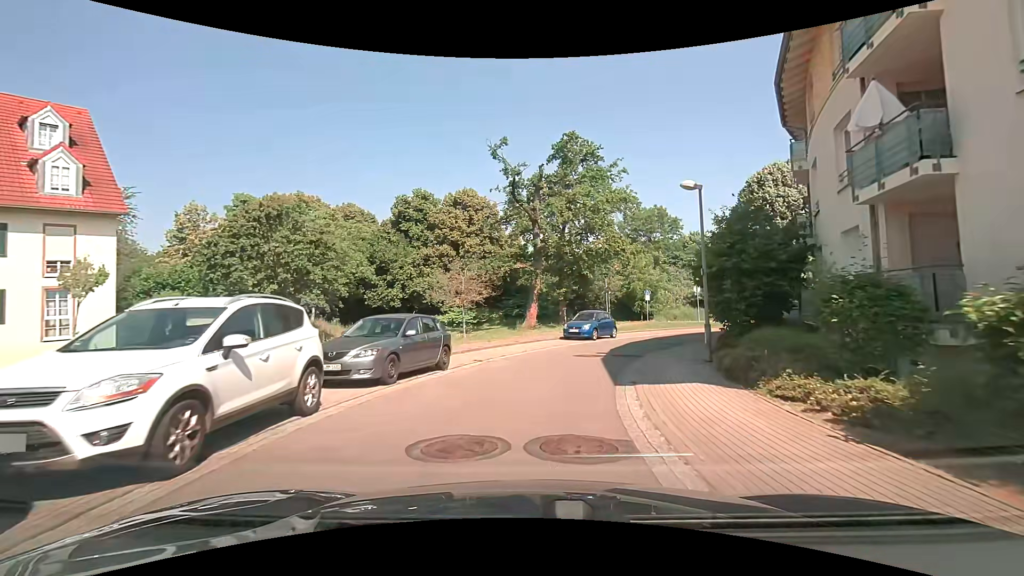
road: residential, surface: asphalt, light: Day
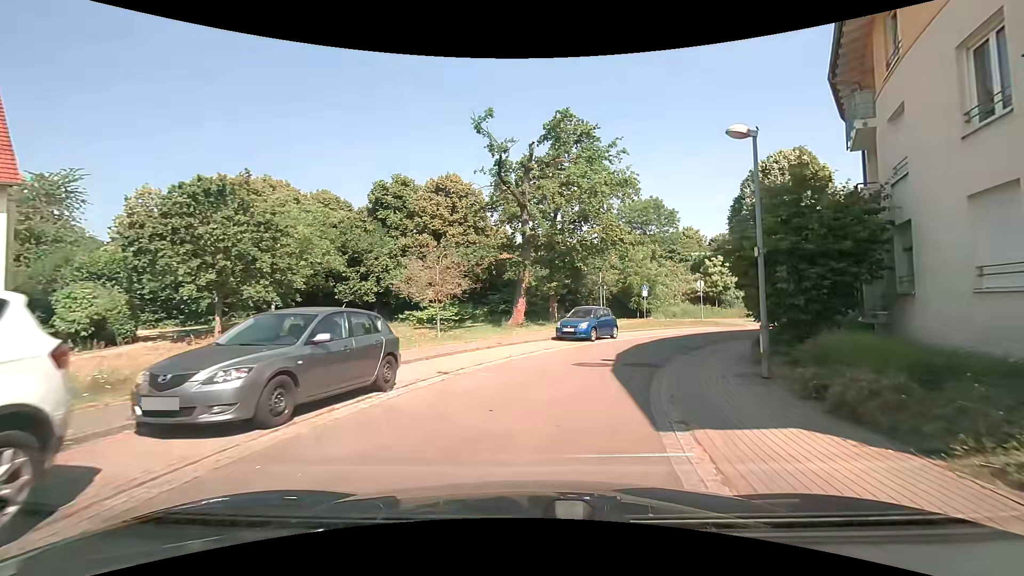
(+0.1, +4.1) m; +1°
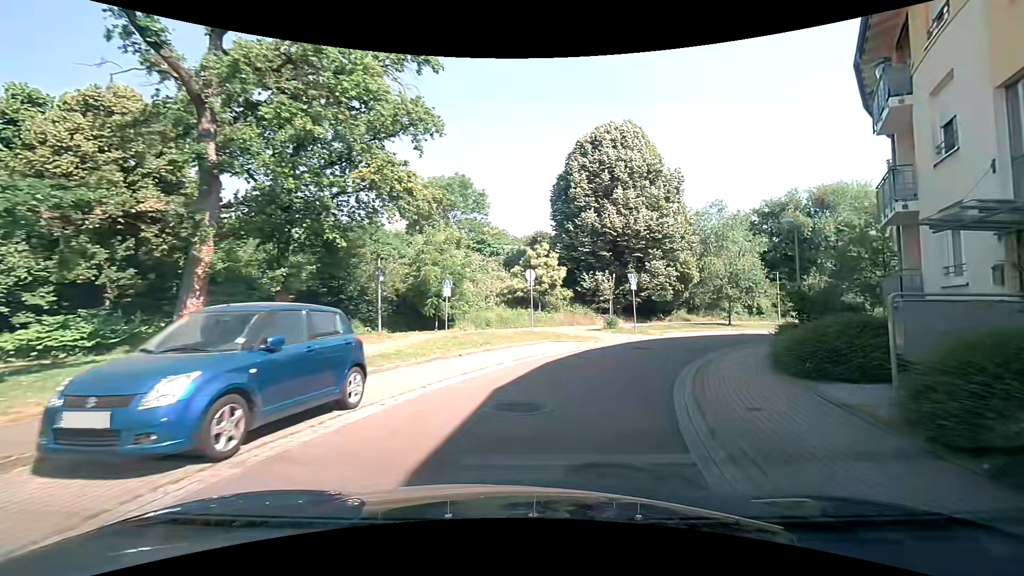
(+2.8, +16.2) m; +22°
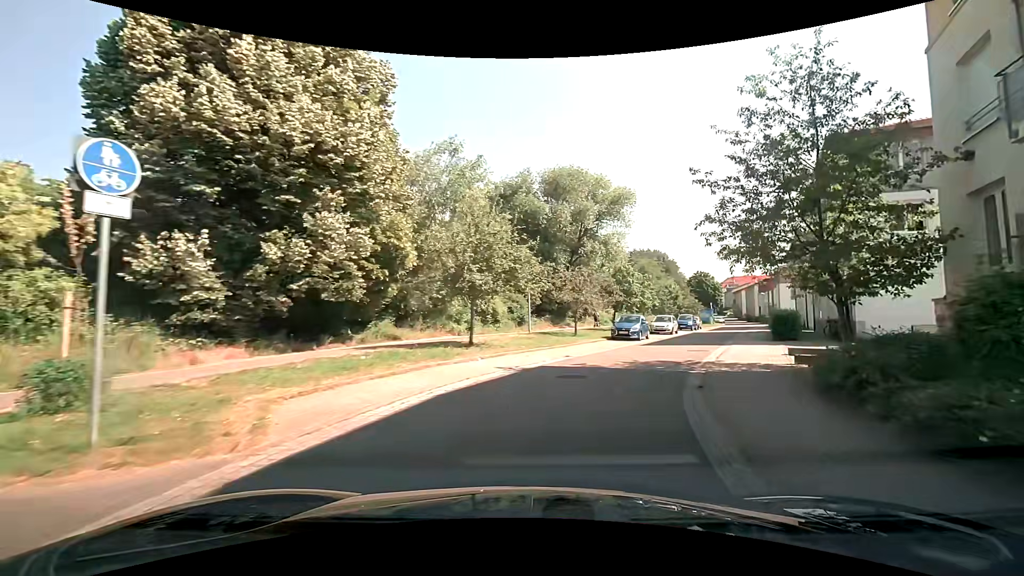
(+6.0, +20.6) m; +32°
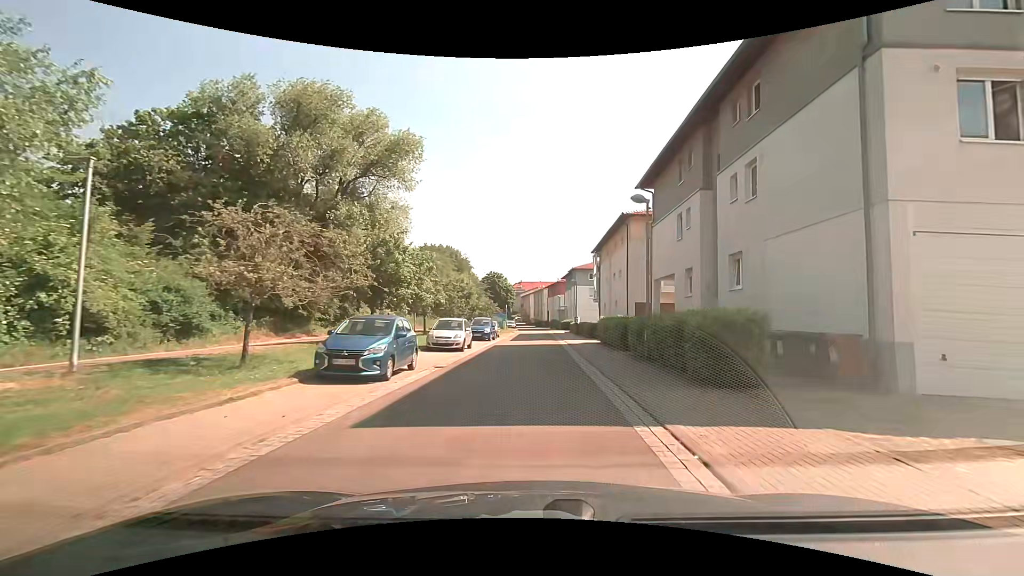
(+4.0, +17.0) m; +22°
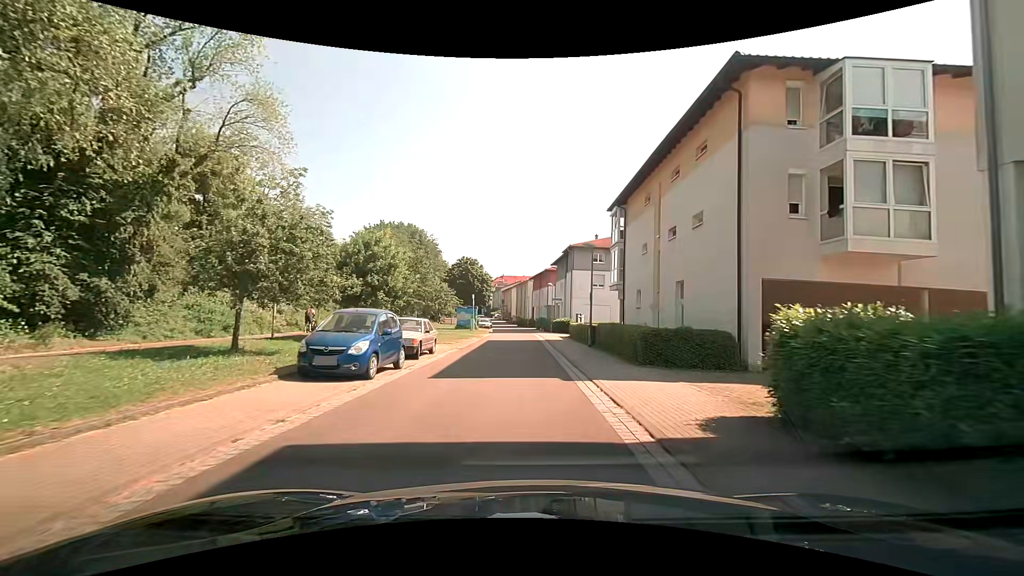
(+1.0, +22.6) m; +3°
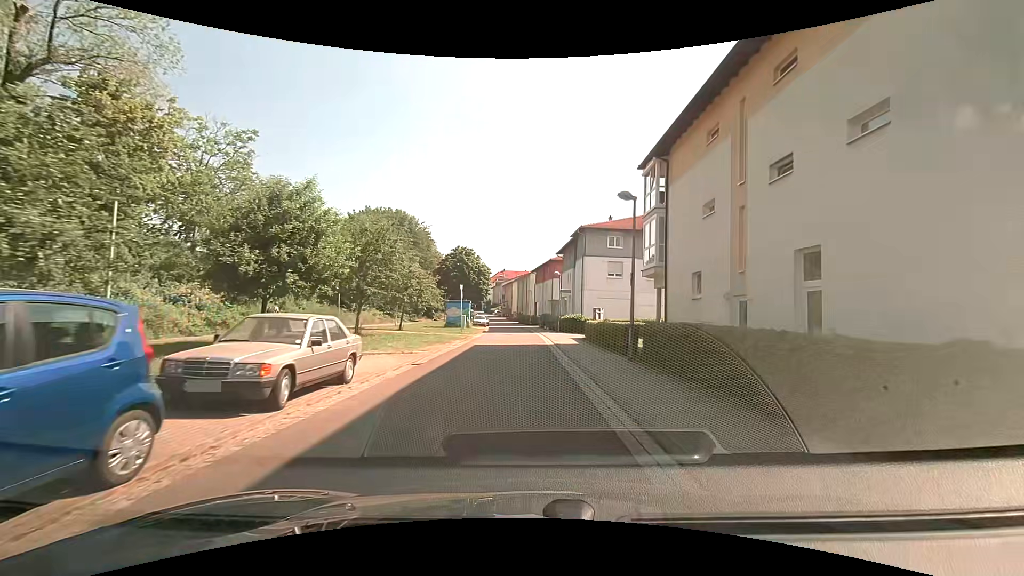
(0.0, +9.4) m; 0°
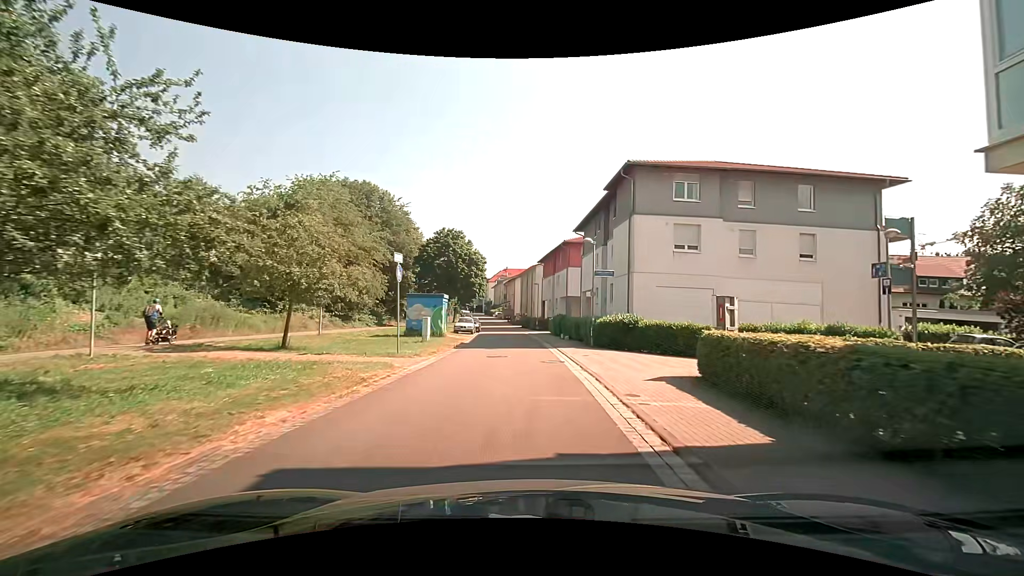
(-0.3, +19.1) m; 0°
(0, +10) (0, +20) (0, +30) (-1, +40) (-2, +50) (-3, +60) (-4, +70) (-5, +80) (-7, +90) (-8, +100) m
